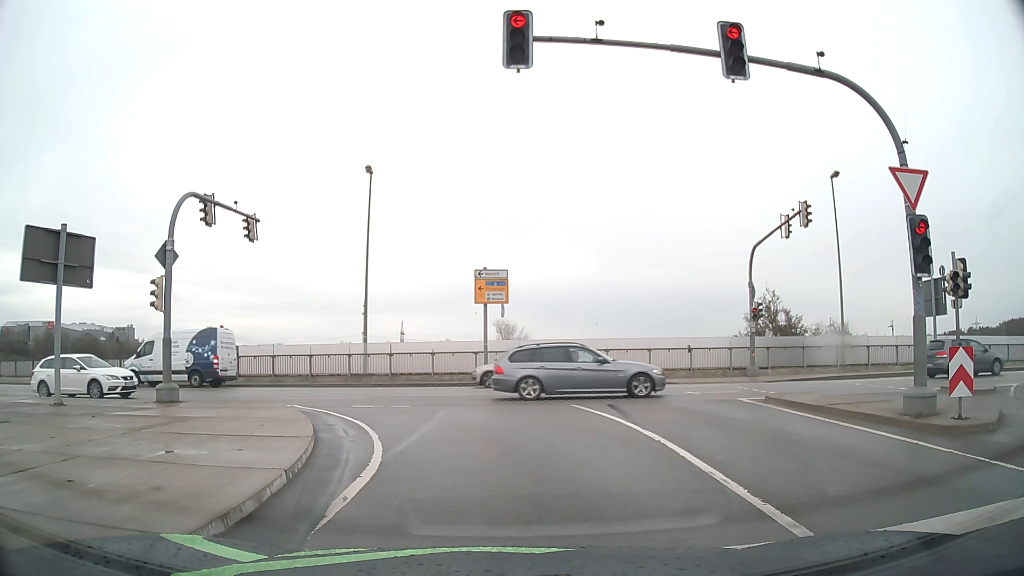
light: Day
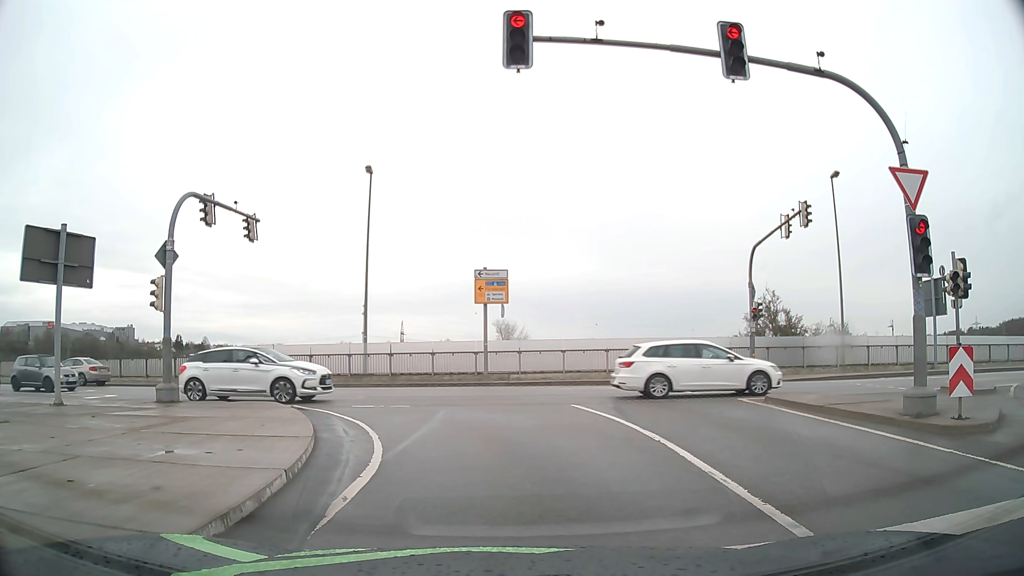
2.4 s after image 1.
(0.0, 0.0) m; 0°
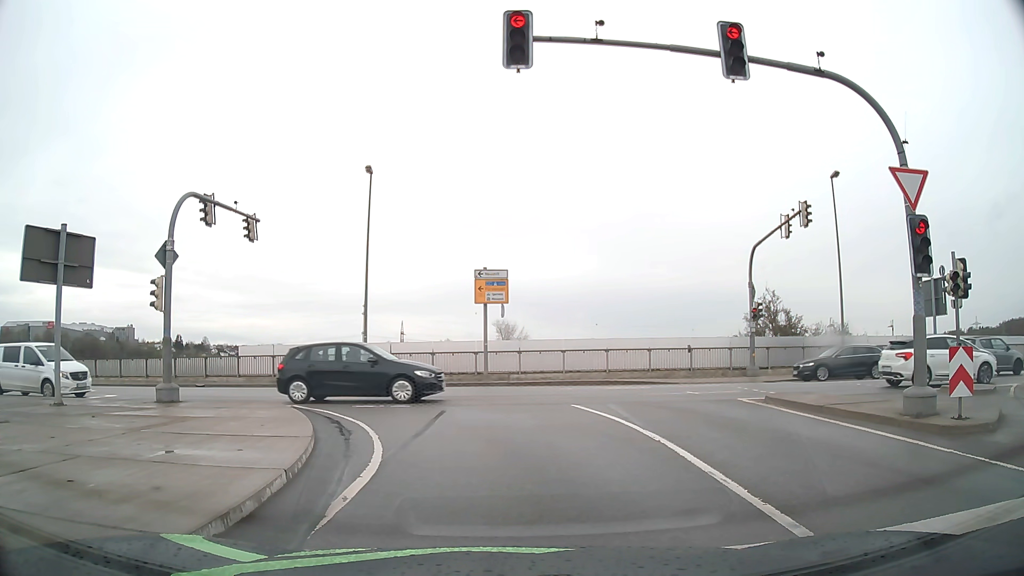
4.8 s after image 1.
(0.0, 0.0) m; 0°
(0, +10) (-4, +19) (-11, +26) (-21, +28) (-31, +29) (-41, +30) (-51, +31) (-61, +33) (-71, +35) (-81, +36) m
